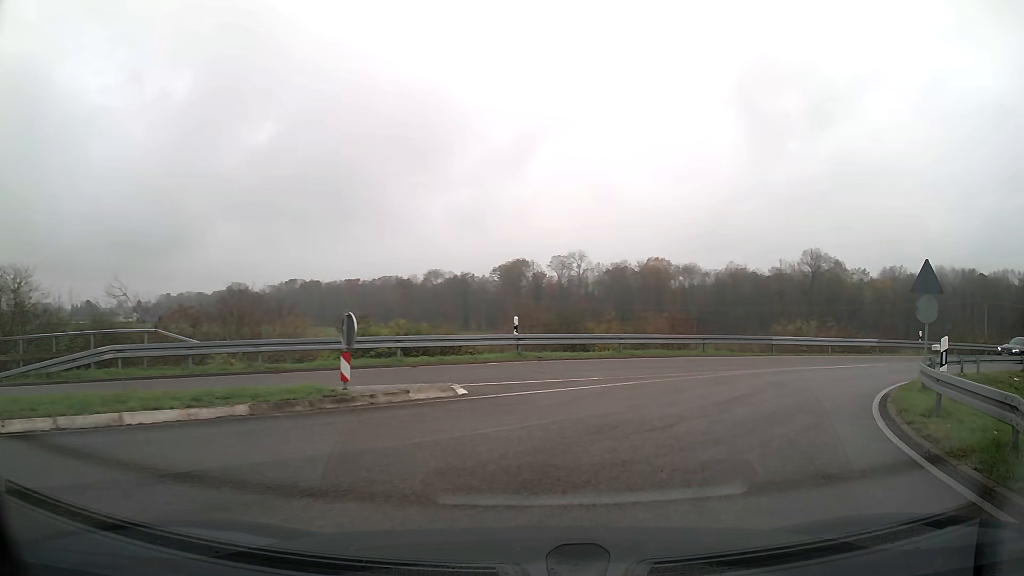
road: trunk_link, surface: asphalt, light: Day
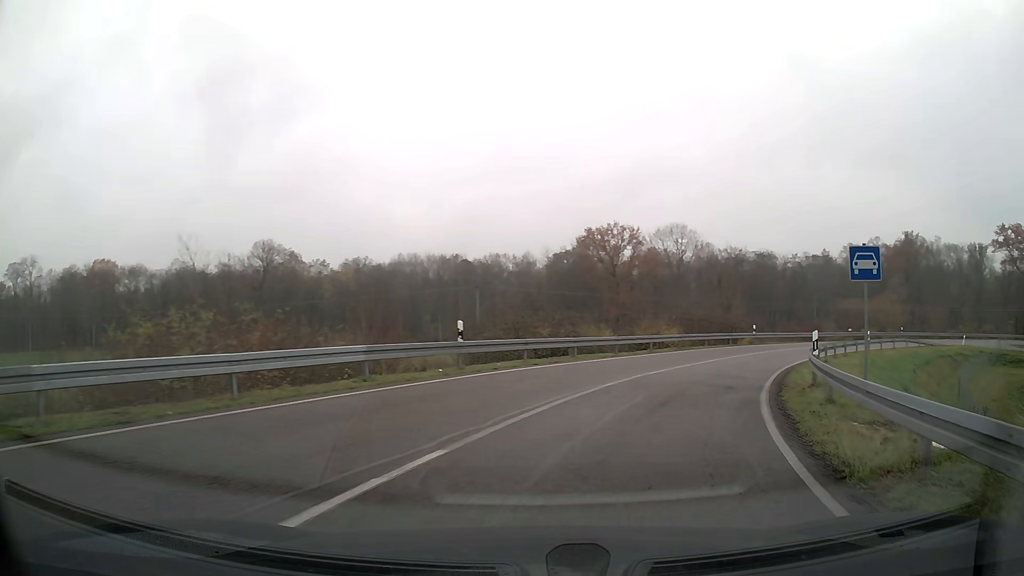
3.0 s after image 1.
(+8.6, +19.1) m; +46°
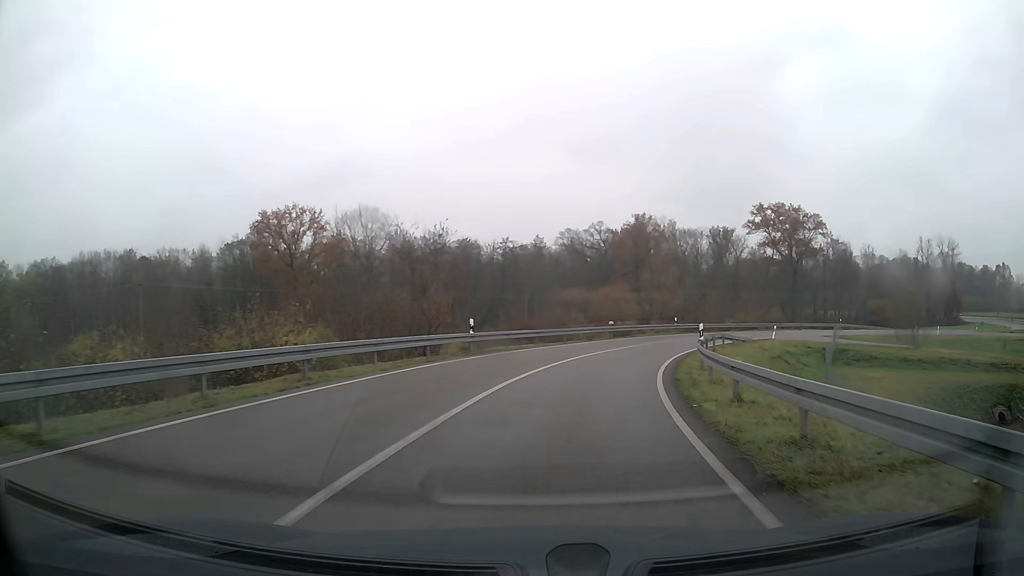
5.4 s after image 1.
(+5.1, +20.9) m; +23°
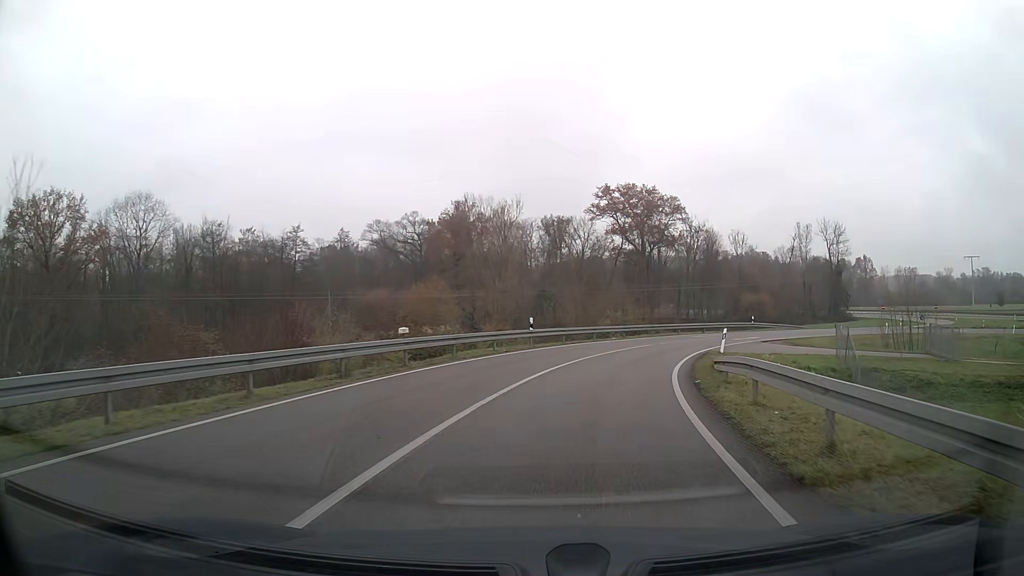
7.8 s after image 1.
(+3.4, +25.2) m; +15°
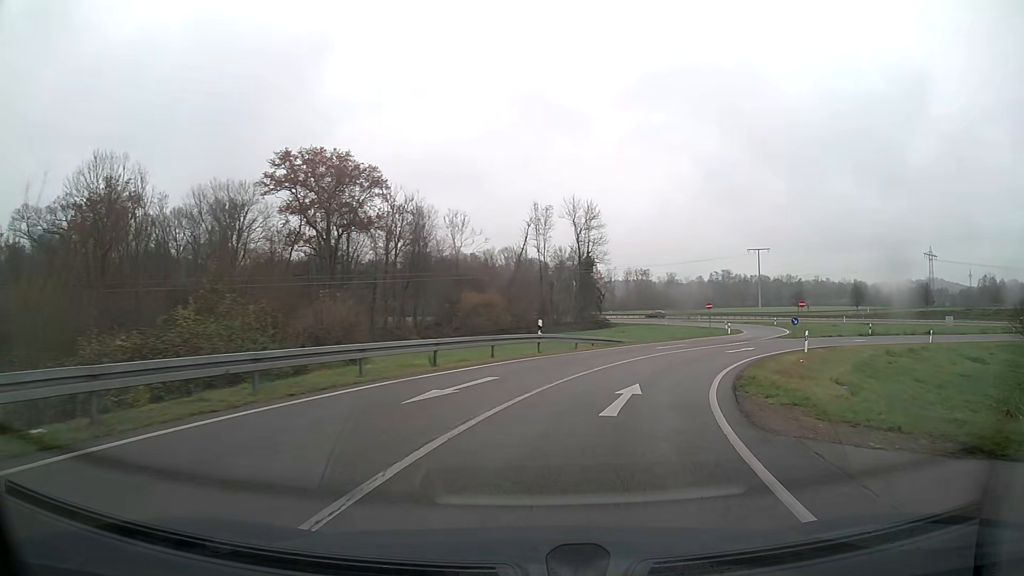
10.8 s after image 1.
(+7.3, +33.2) m; +27°
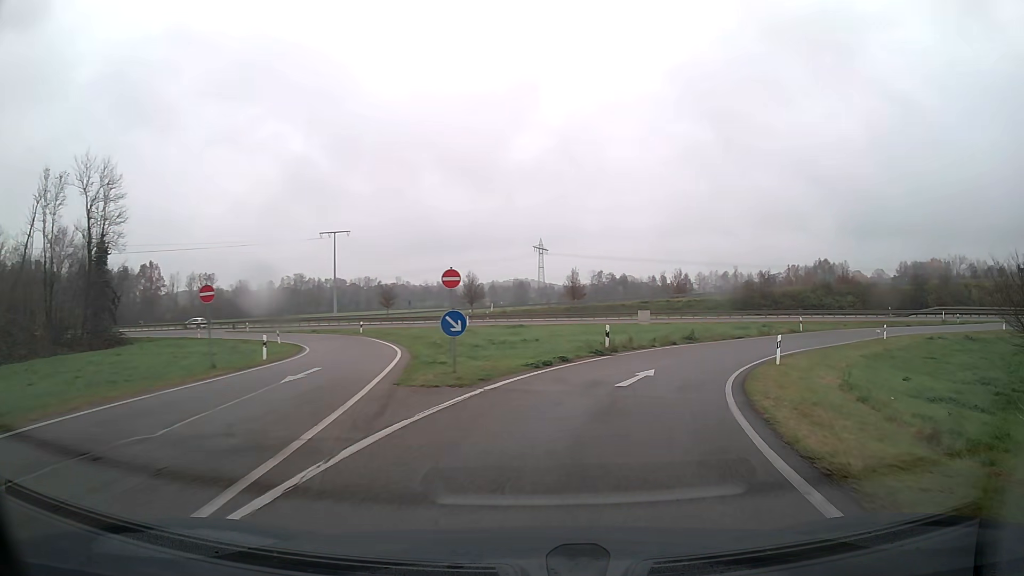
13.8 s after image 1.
(+10.8, +32.9) m; +36°
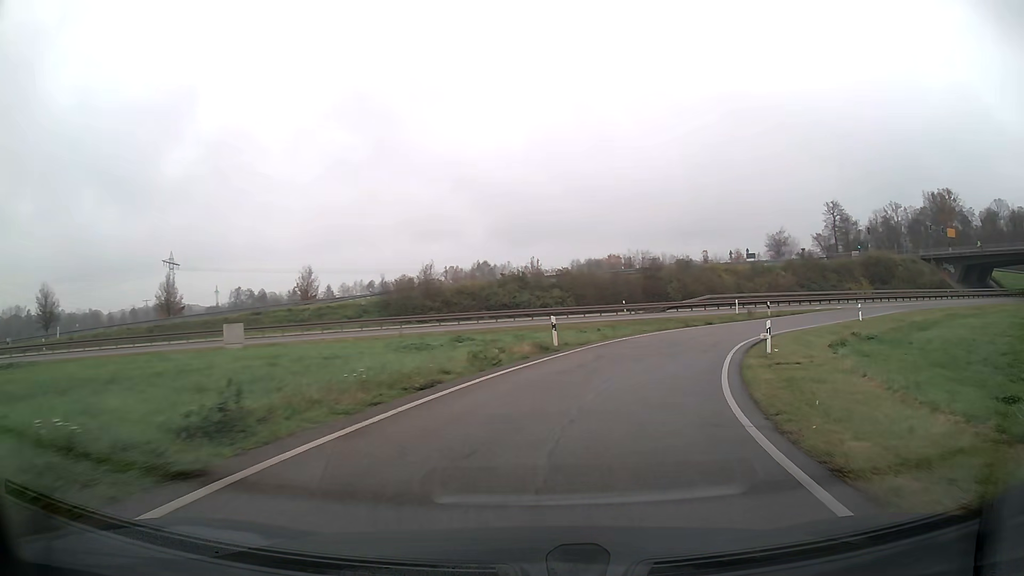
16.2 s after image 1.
(+7.2, +27.0) m; +30°
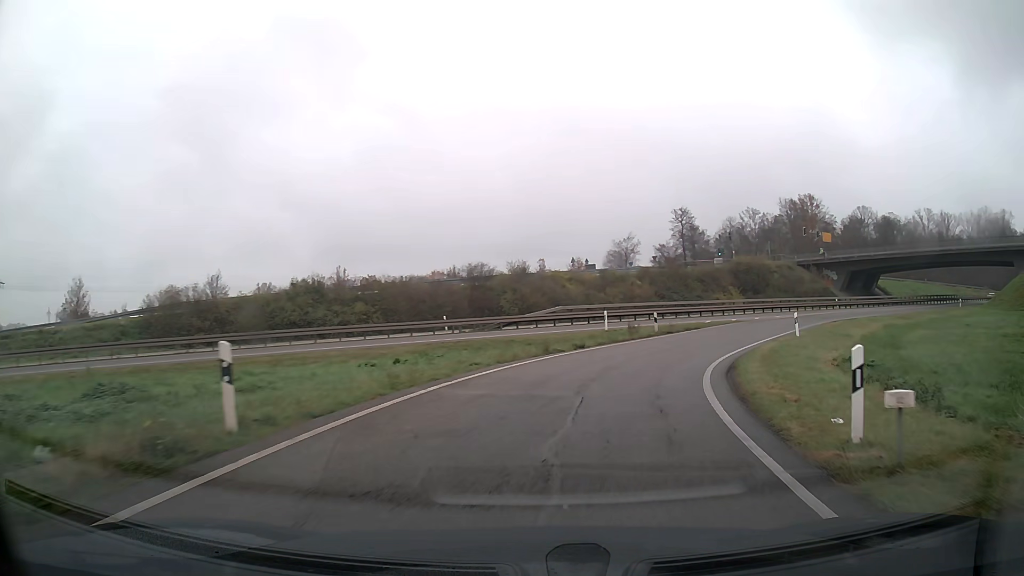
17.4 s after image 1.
(+1.8, +14.1) m; +15°
